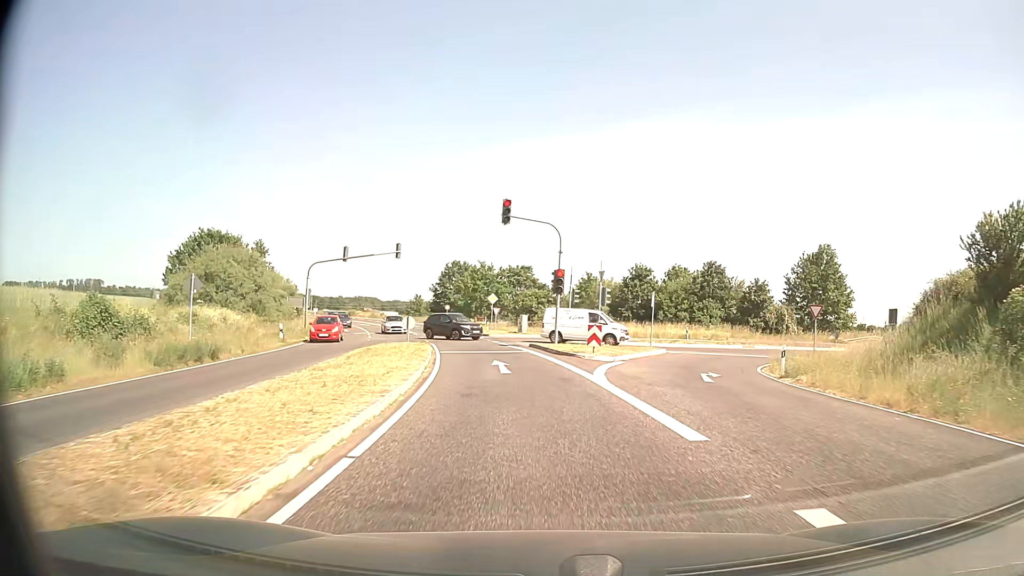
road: secondary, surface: asphalt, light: Day
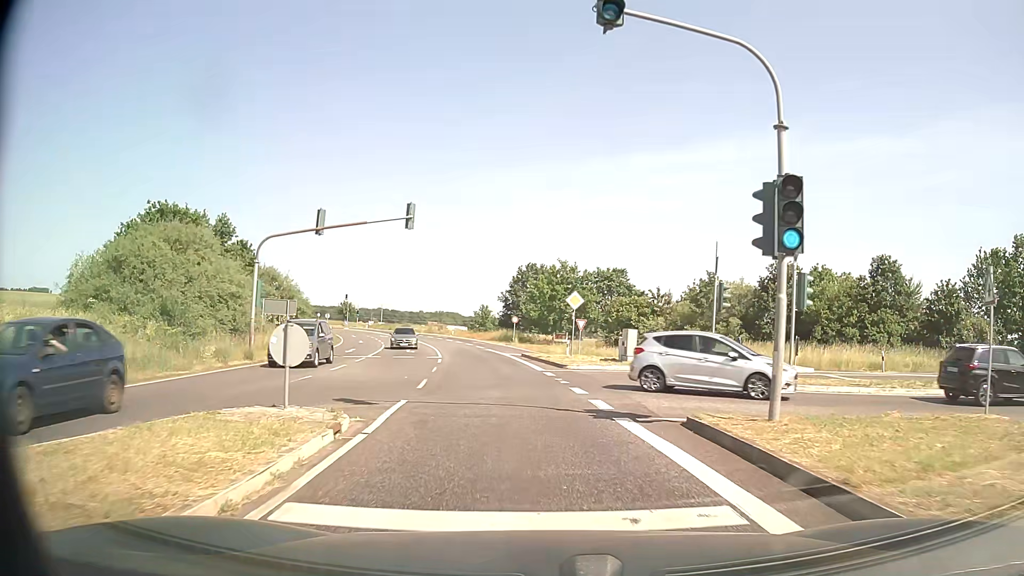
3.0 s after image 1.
(-1.3, +21.9) m; -7°
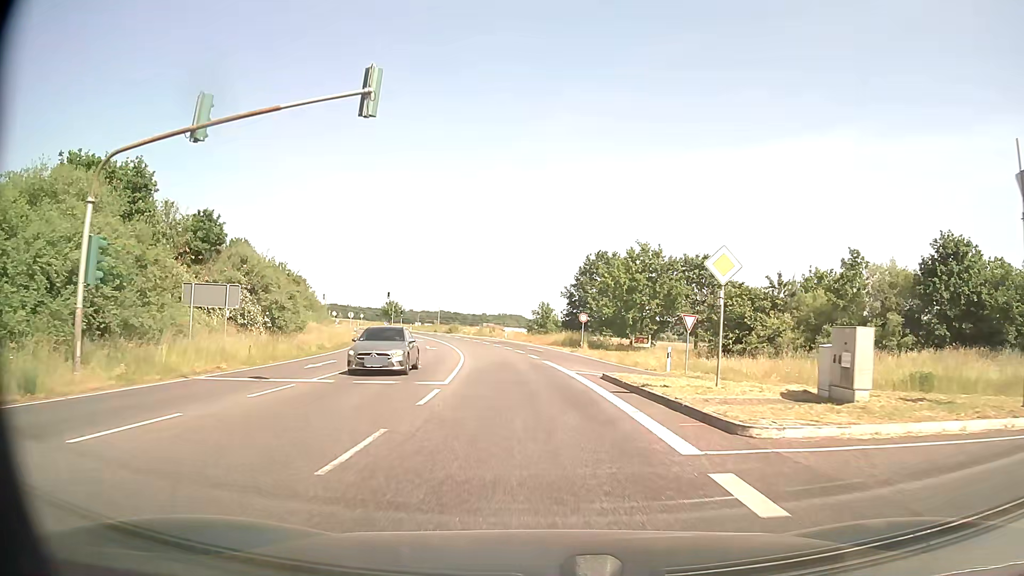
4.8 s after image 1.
(-0.8, +16.7) m; -5°
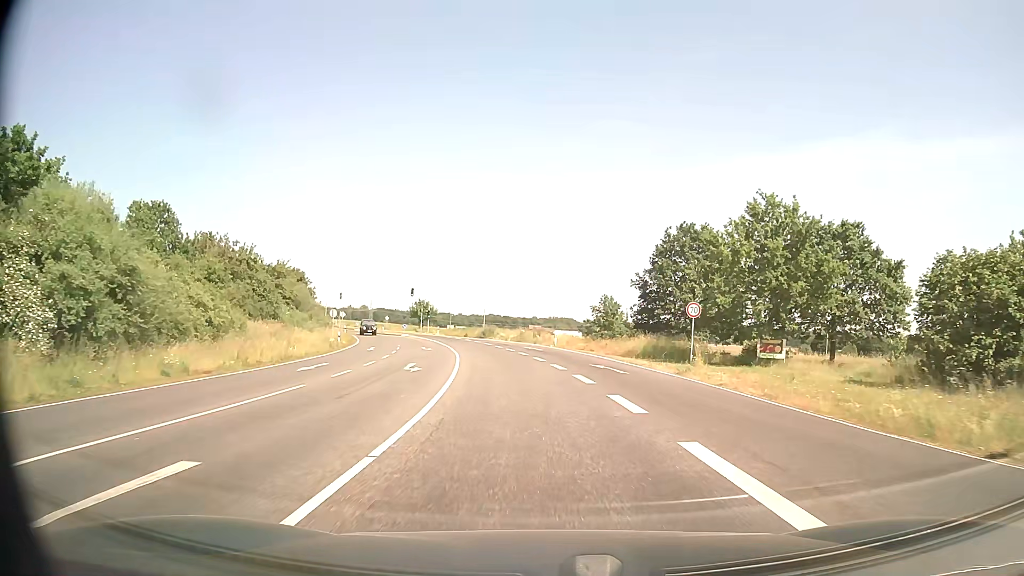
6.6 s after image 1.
(-0.9, +22.0) m; -4°
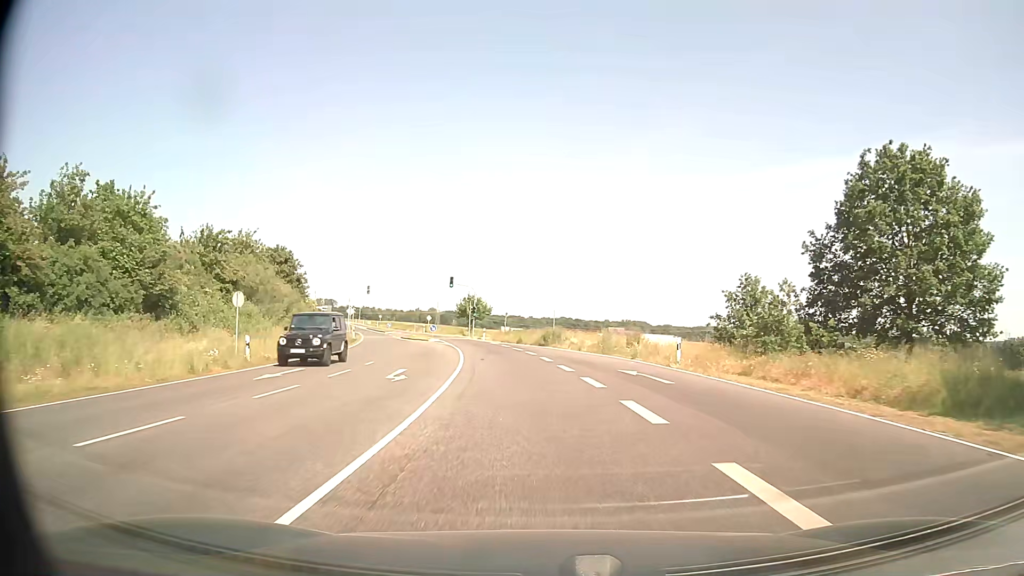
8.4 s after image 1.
(-1.3, +25.8) m; -6°
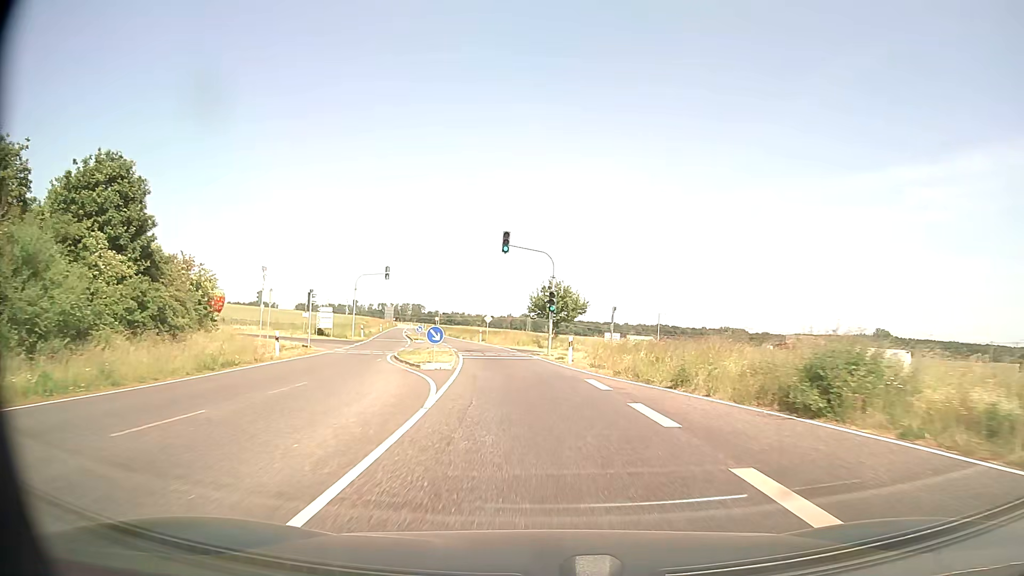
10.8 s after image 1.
(-2.7, +36.8) m; -8°
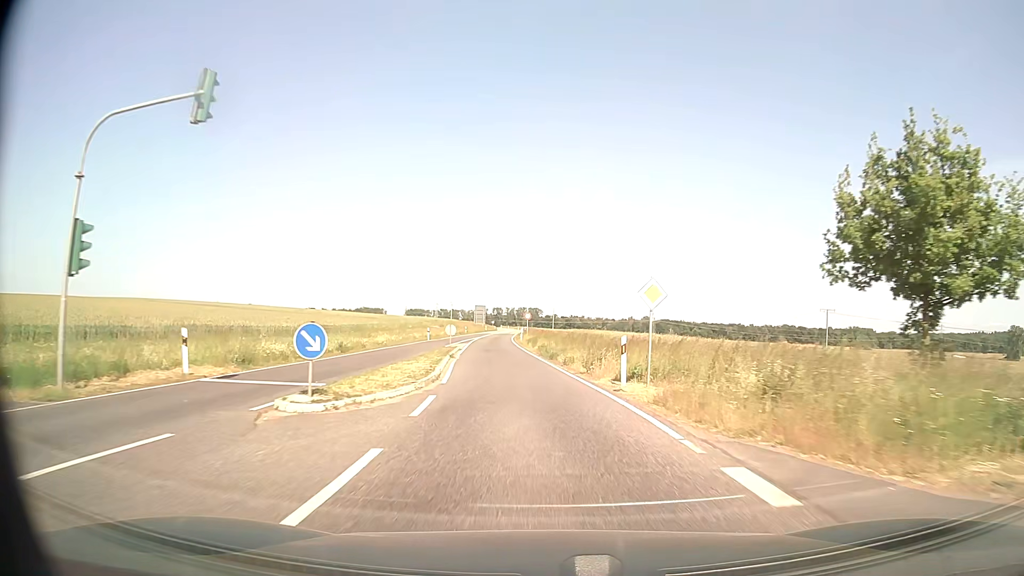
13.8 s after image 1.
(-4.7, +48.2) m; -10°
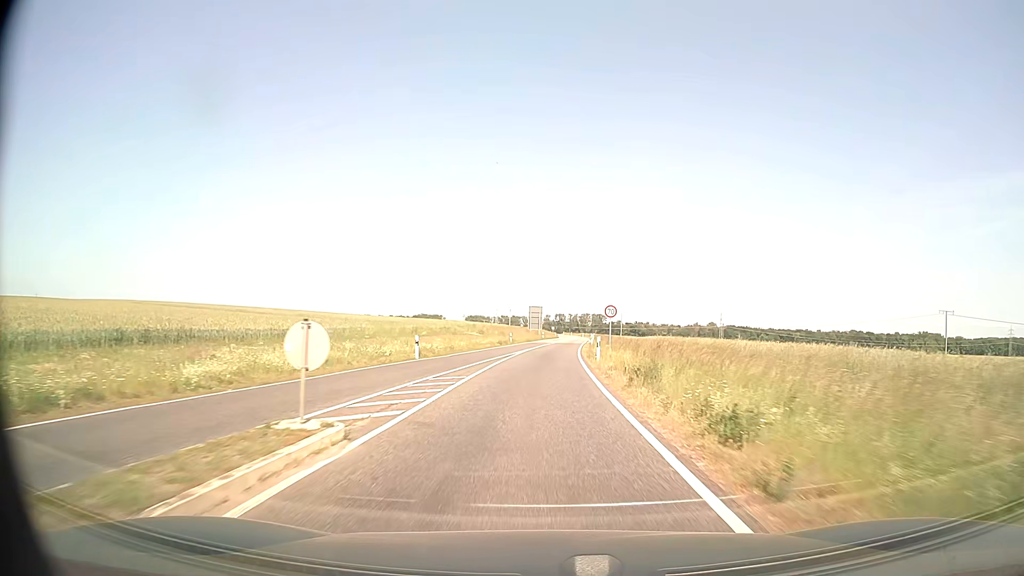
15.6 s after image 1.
(-1.4, +30.2) m; -5°
(0, +10) (0, +20) (0, +30) (+1, +40) (+1, +50) (+2, +60) (+3, +70) (+3, +80) (+4, +90) (+5, +100) m
